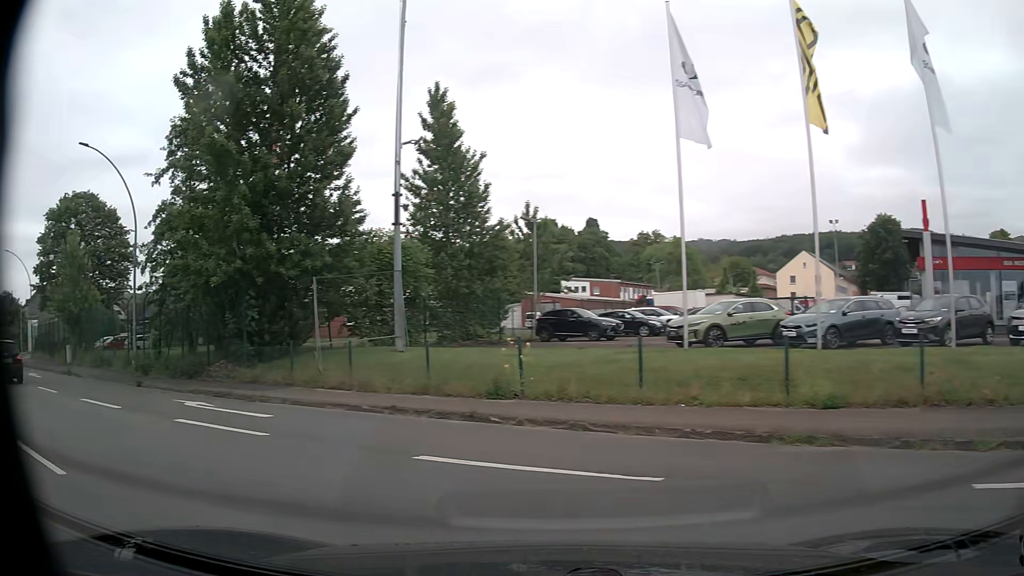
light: Day
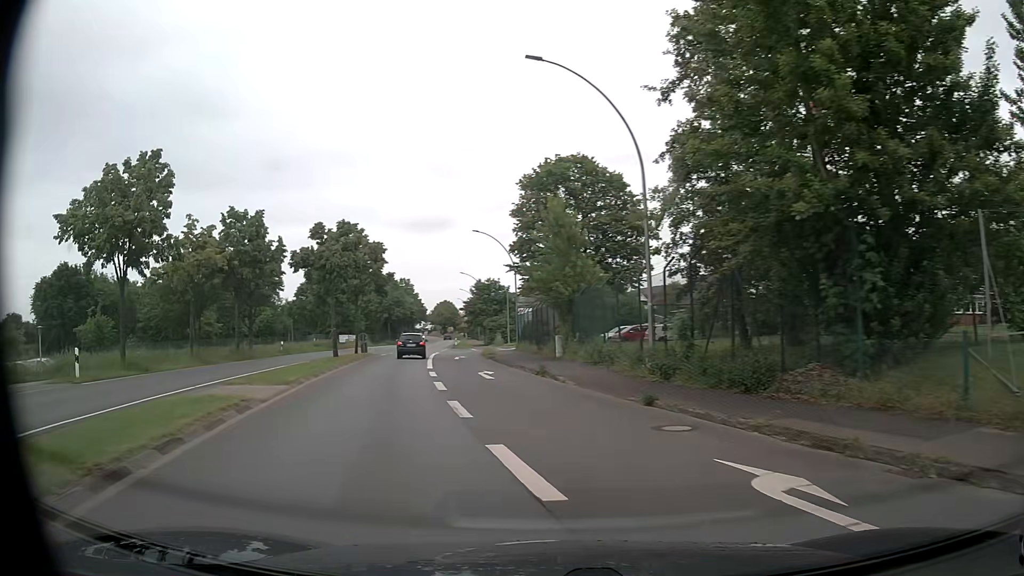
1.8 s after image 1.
(-4.2, +9.2) m; -46°
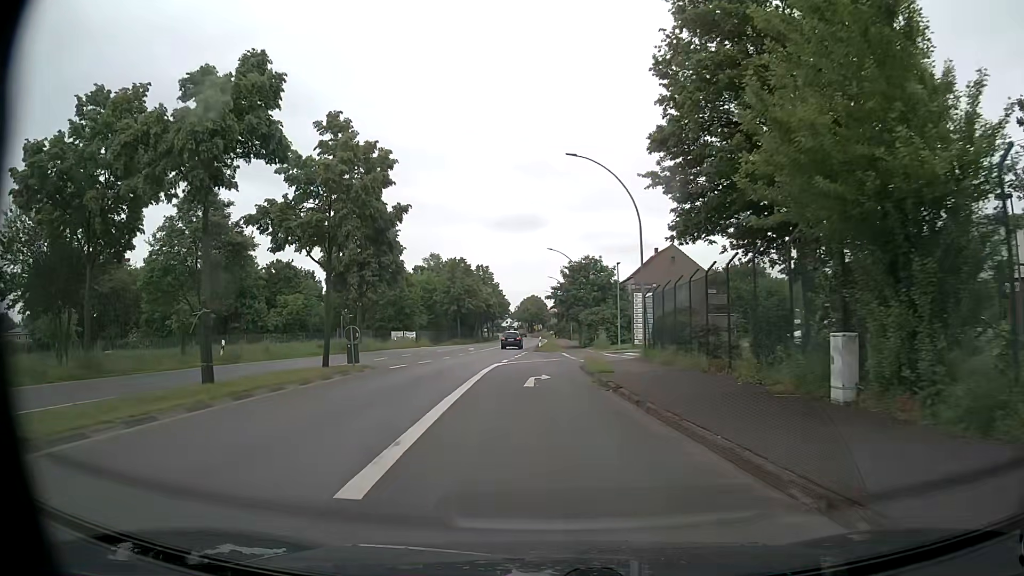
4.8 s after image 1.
(-2.3, +24.5) m; -7°
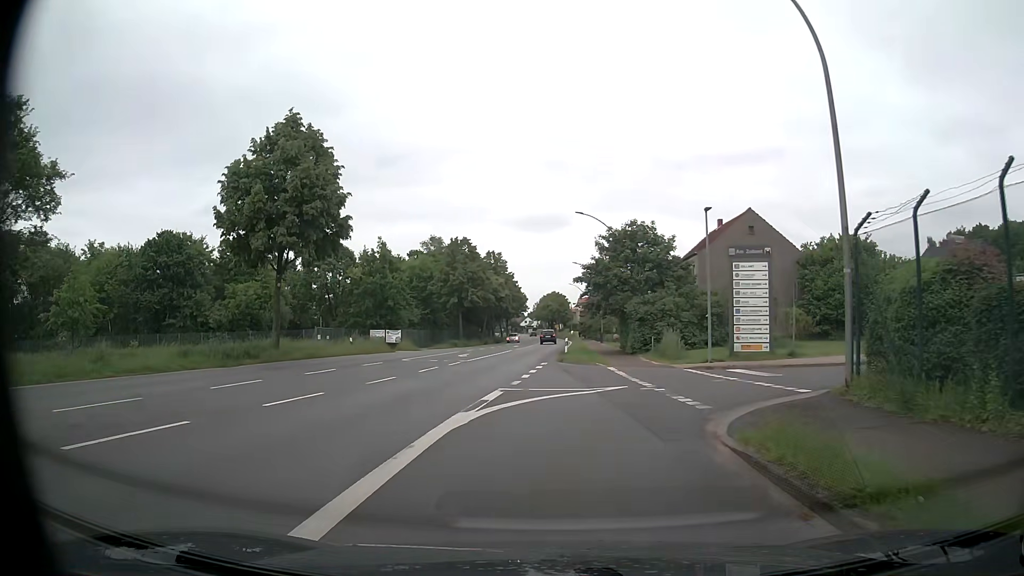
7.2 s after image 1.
(-0.4, +20.1) m; -1°
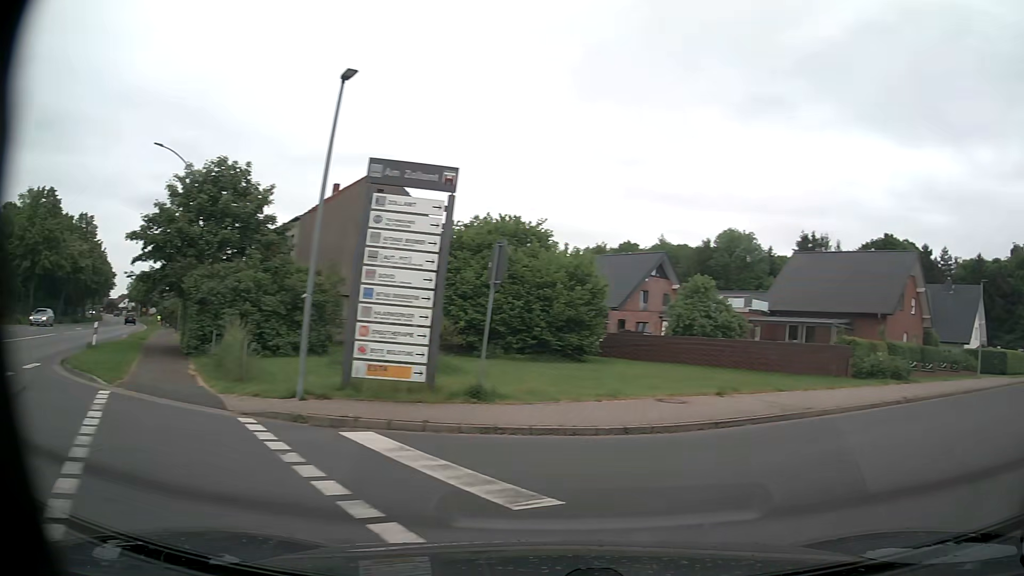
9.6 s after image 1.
(+2.2, +13.8) m; +35°
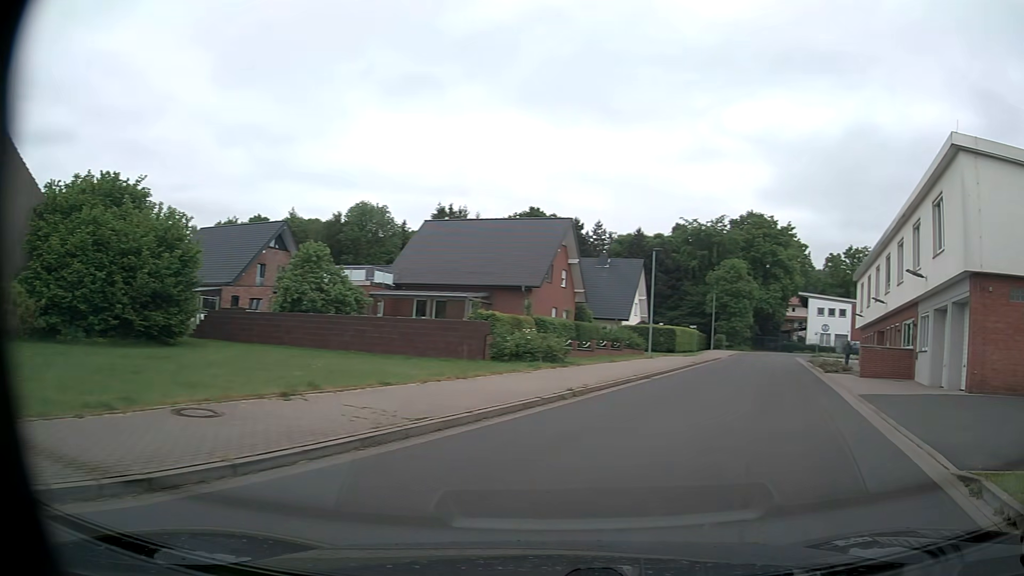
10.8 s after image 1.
(+1.5, +5.6) m; +30°
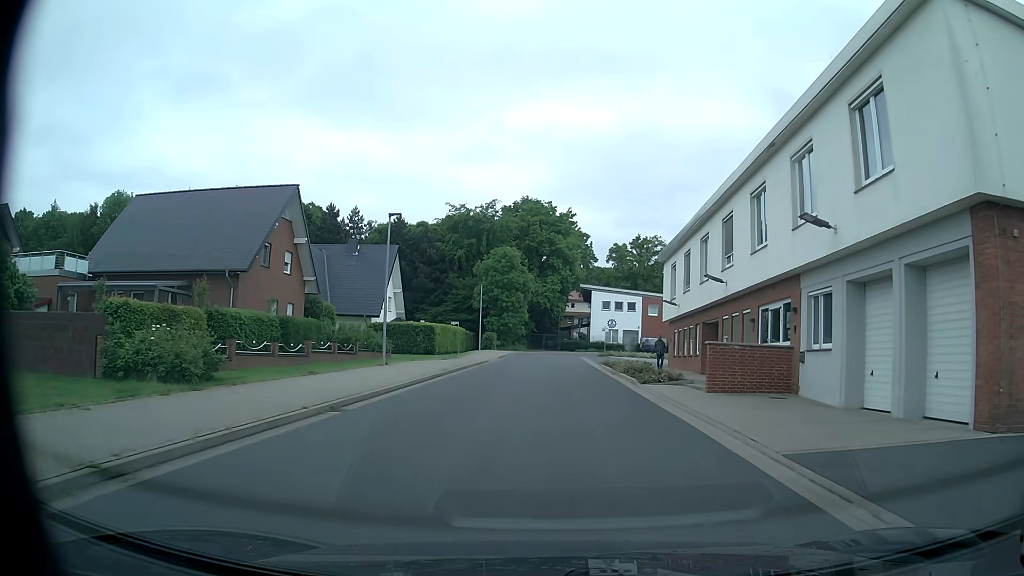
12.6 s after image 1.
(+2.8, +10.5) m; +20°
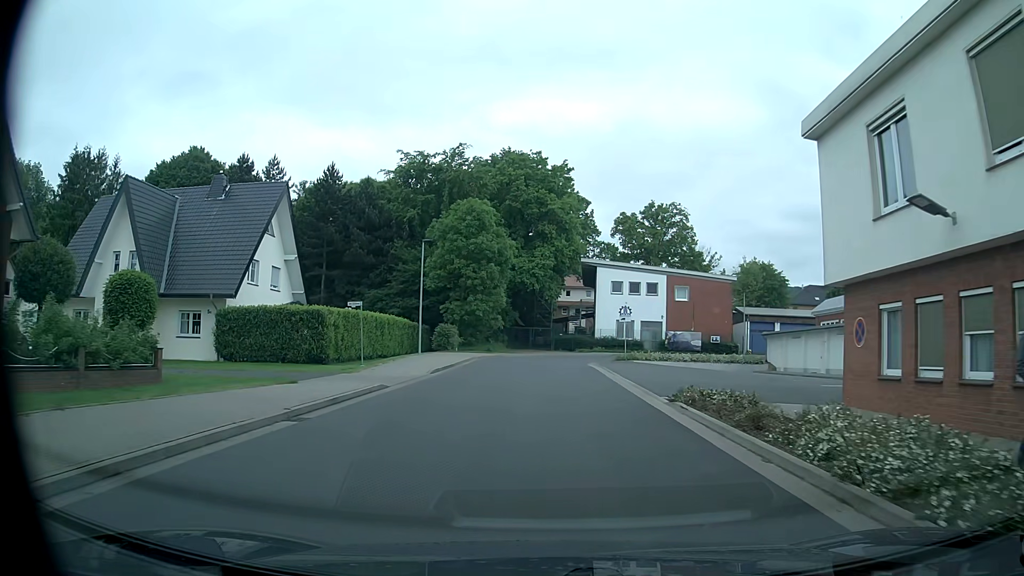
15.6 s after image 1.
(-0.2, +25.1) m; 0°
